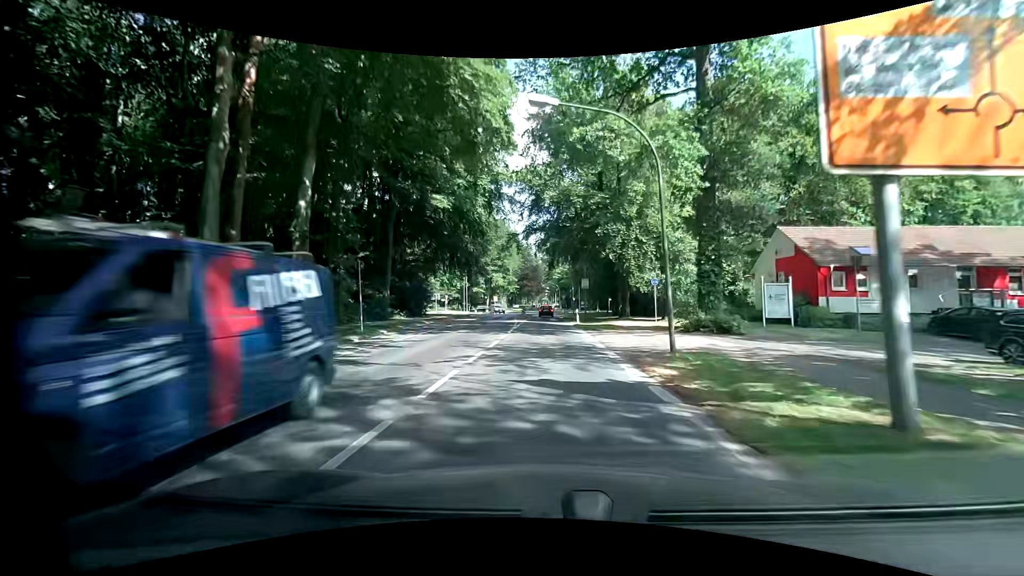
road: secondary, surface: asphalt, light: Day
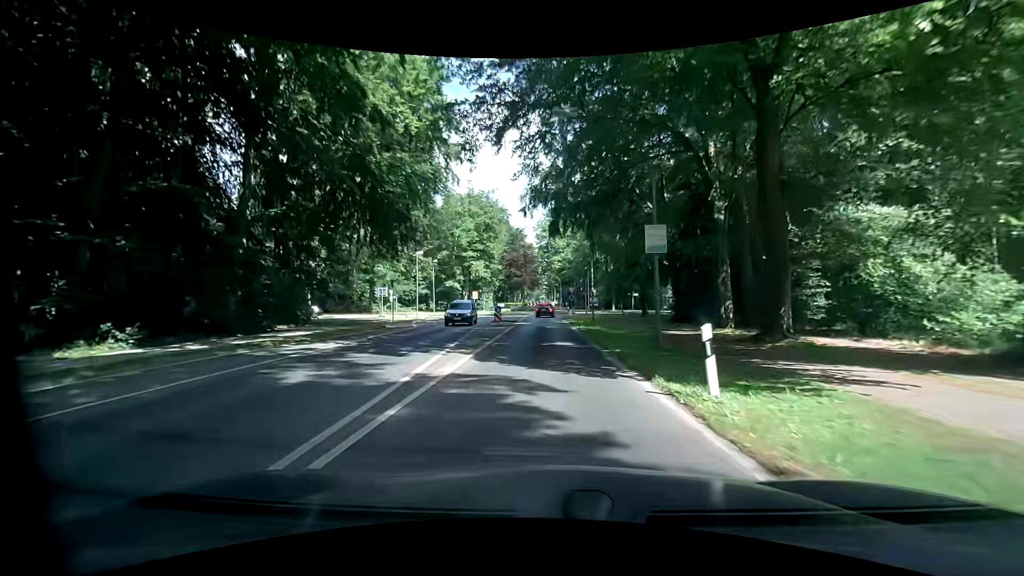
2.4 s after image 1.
(-0.5, +30.7) m; -1°
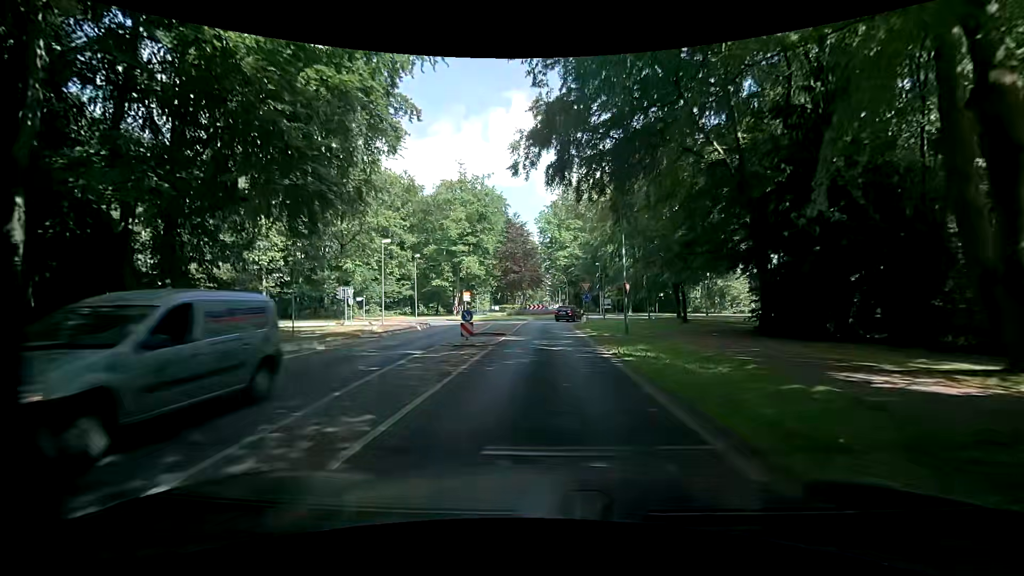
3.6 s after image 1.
(-0.2, +13.3) m; -1°
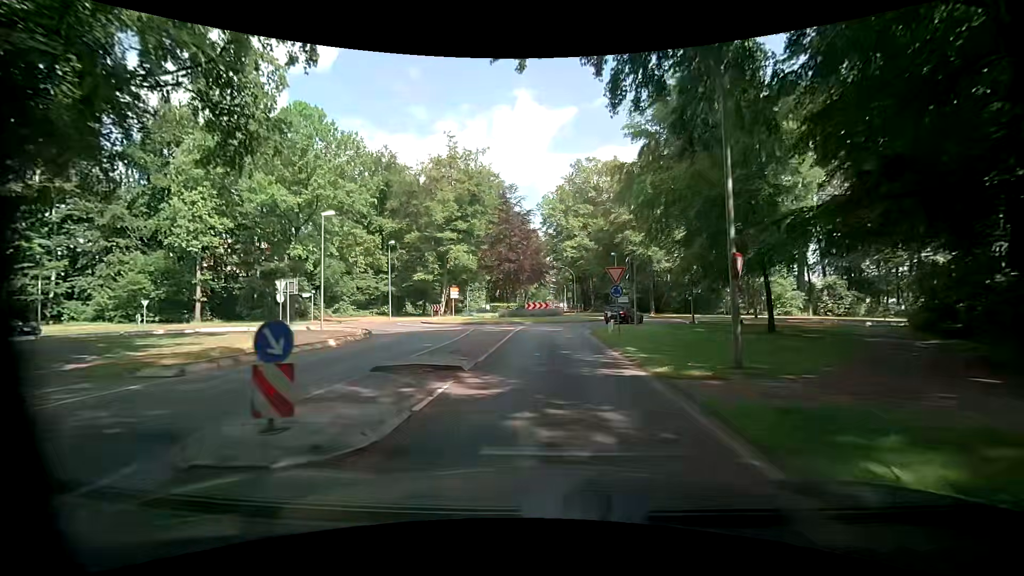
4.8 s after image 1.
(+0.1, +12.8) m; -1°
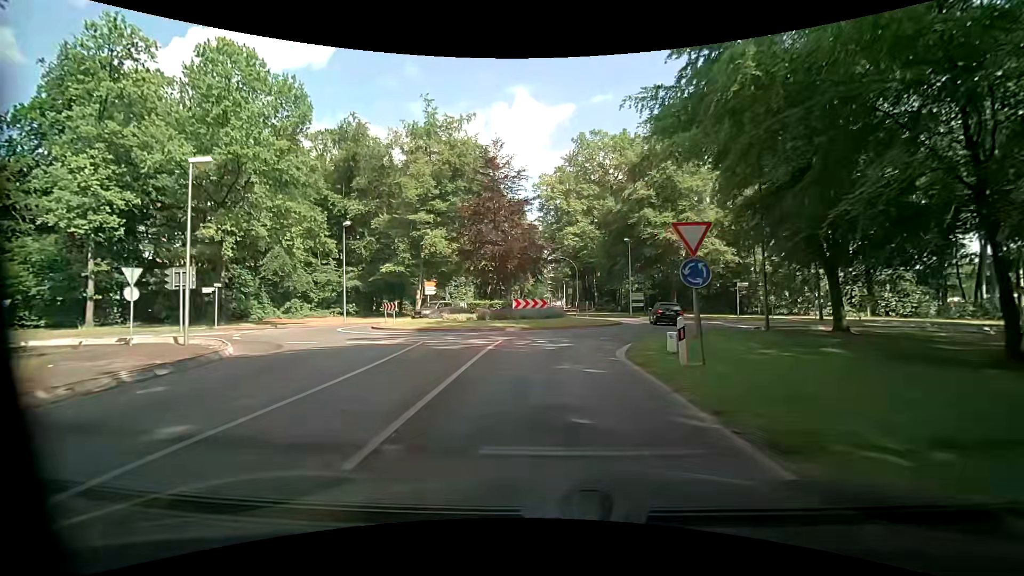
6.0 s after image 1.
(+0.2, +11.6) m; 0°
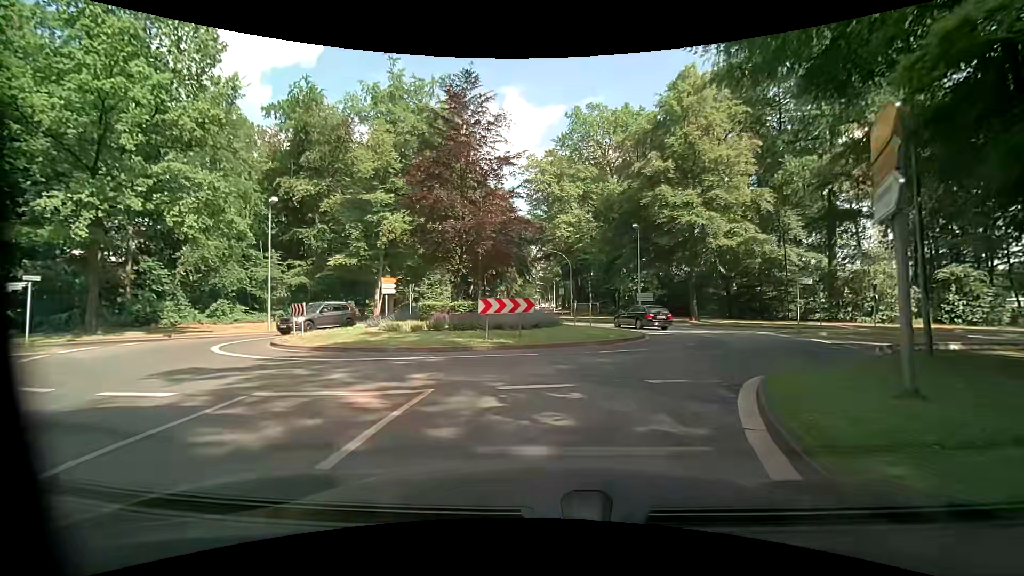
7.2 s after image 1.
(+0.2, +9.9) m; +3°
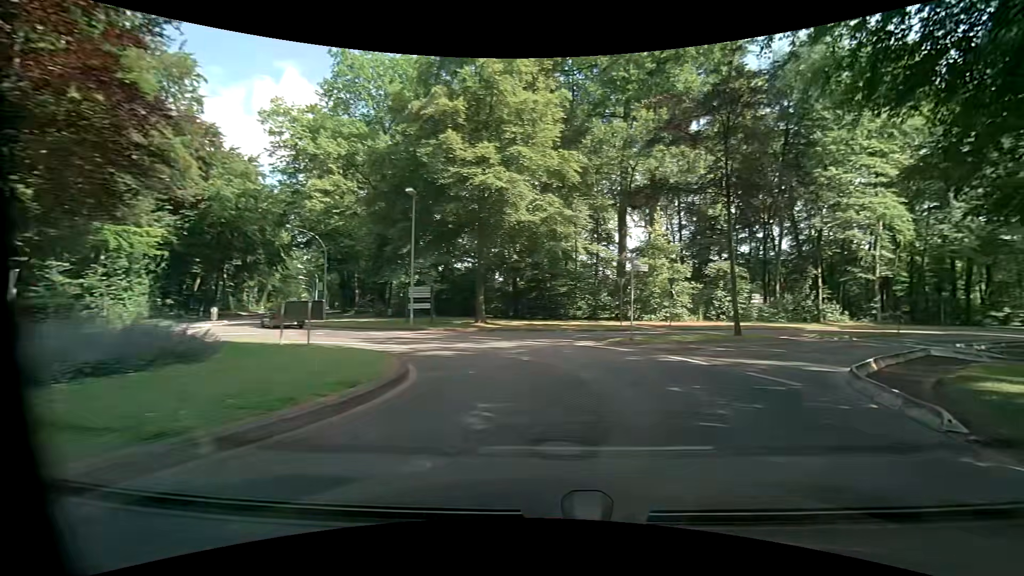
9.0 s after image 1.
(+1.5, +11.5) m; +26°
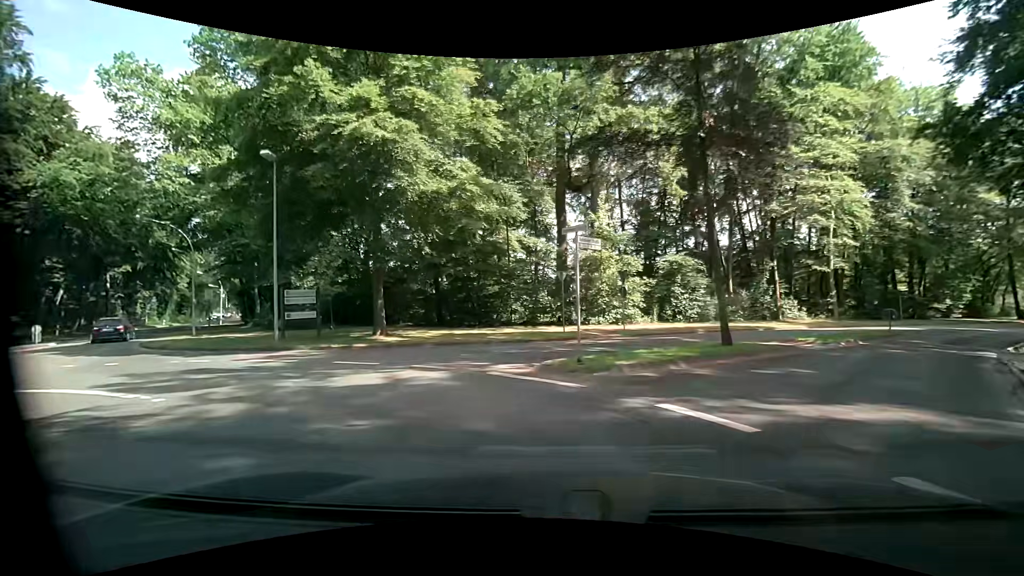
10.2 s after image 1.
(+0.8, +7.2) m; +5°
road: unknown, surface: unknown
(-3, +9) (-12, +14) (-20, +9) (-25, +1) (-29, -9) (-34, -17) (-39, -26) (-45, -34) (-50, -42) (-56, -51) m
